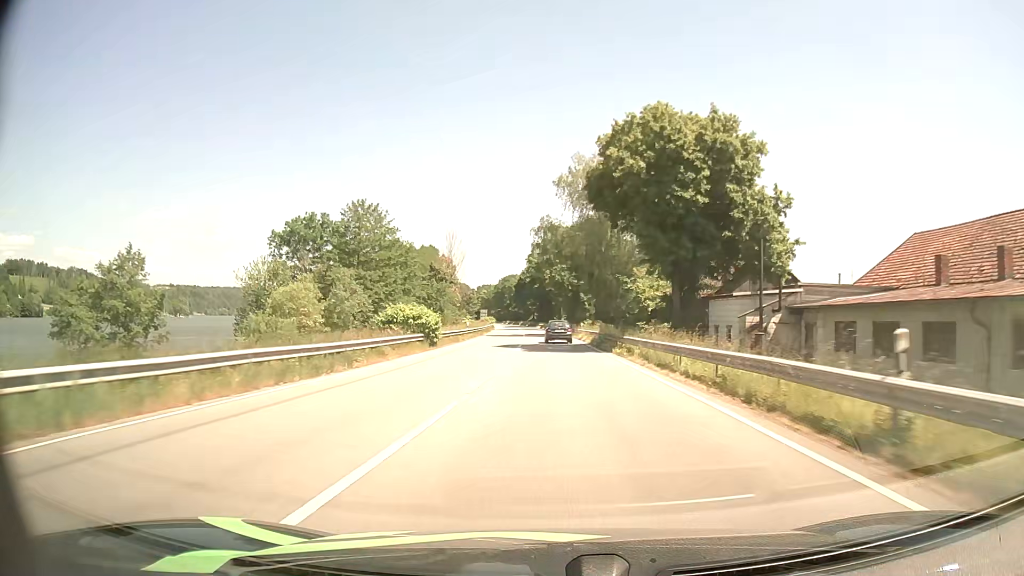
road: primary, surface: asphalt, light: Day
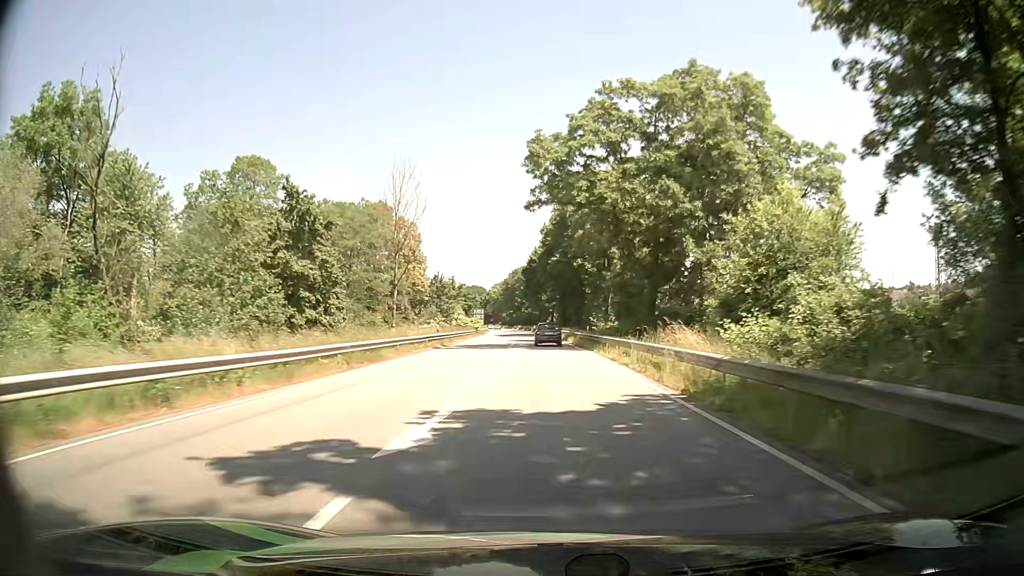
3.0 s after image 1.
(-0.8, +66.2) m; -2°
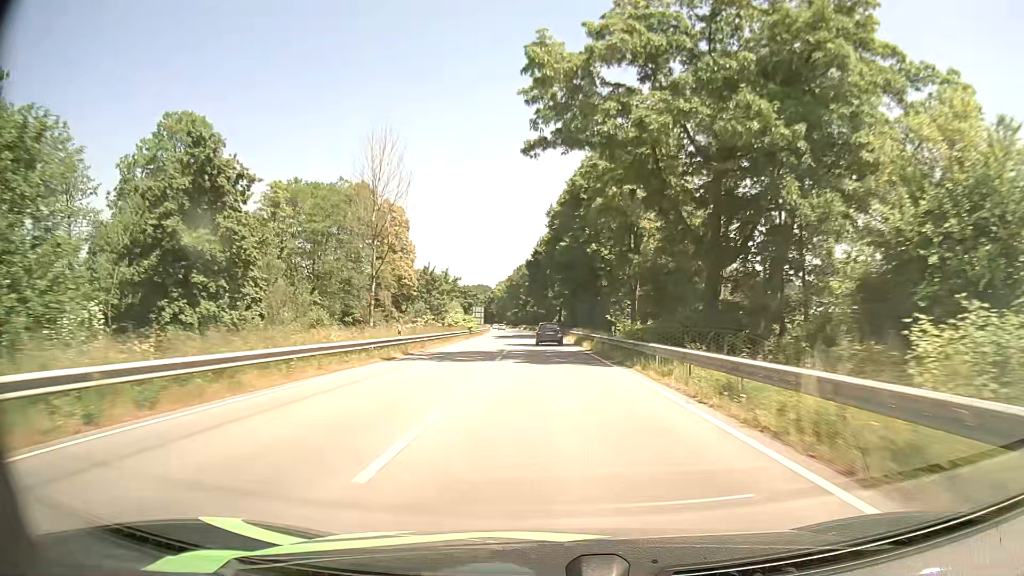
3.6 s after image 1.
(0.0, +13.4) m; 0°
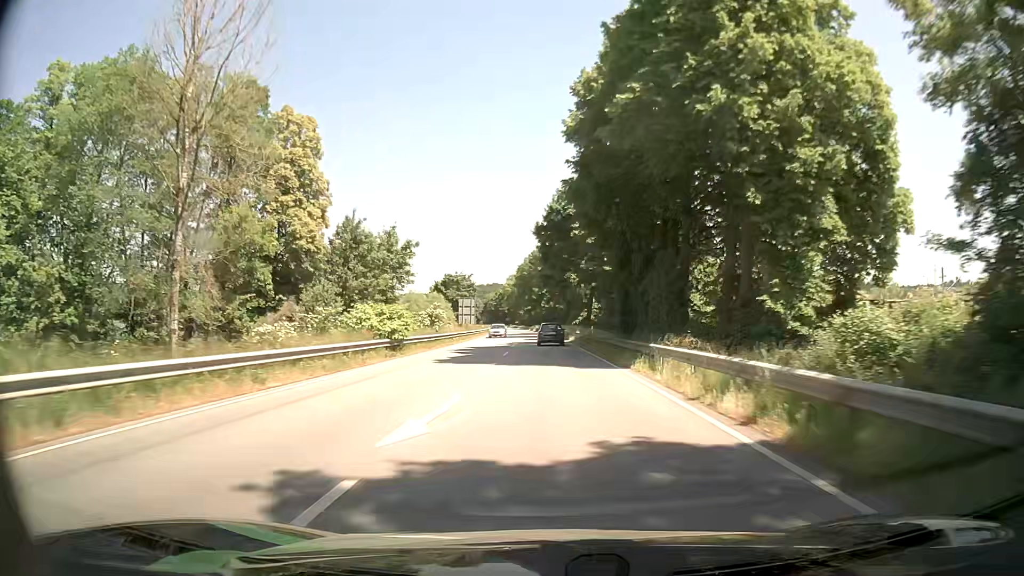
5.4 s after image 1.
(-0.5, +40.4) m; -1°
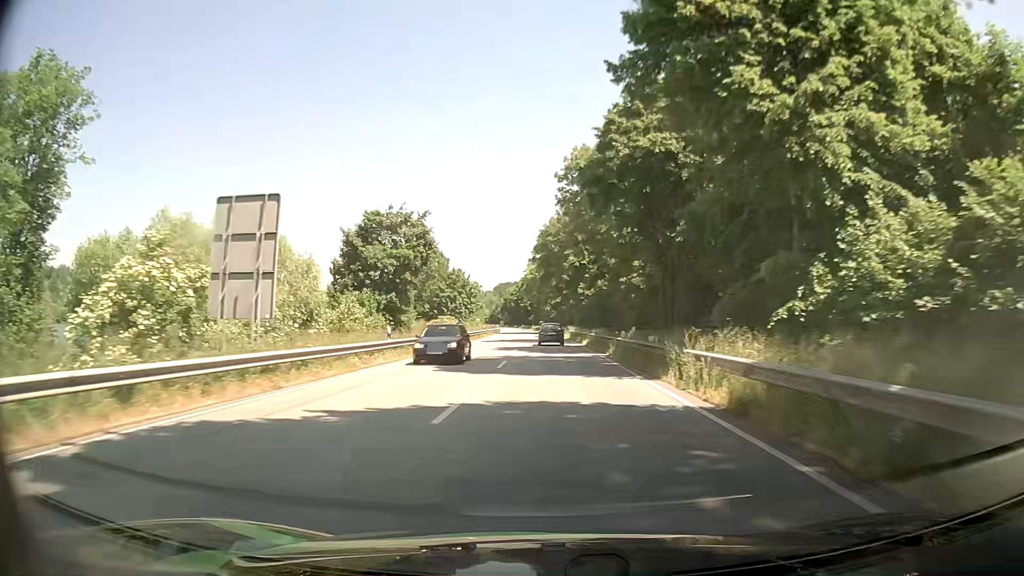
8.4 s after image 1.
(-1.6, +68.3) m; -2°
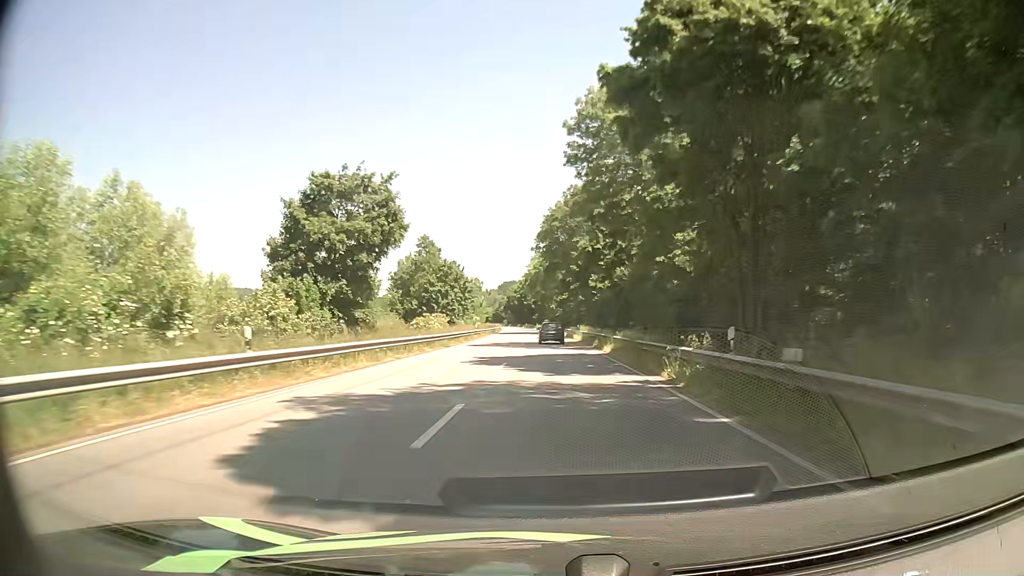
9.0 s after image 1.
(-0.1, +13.9) m; -1°
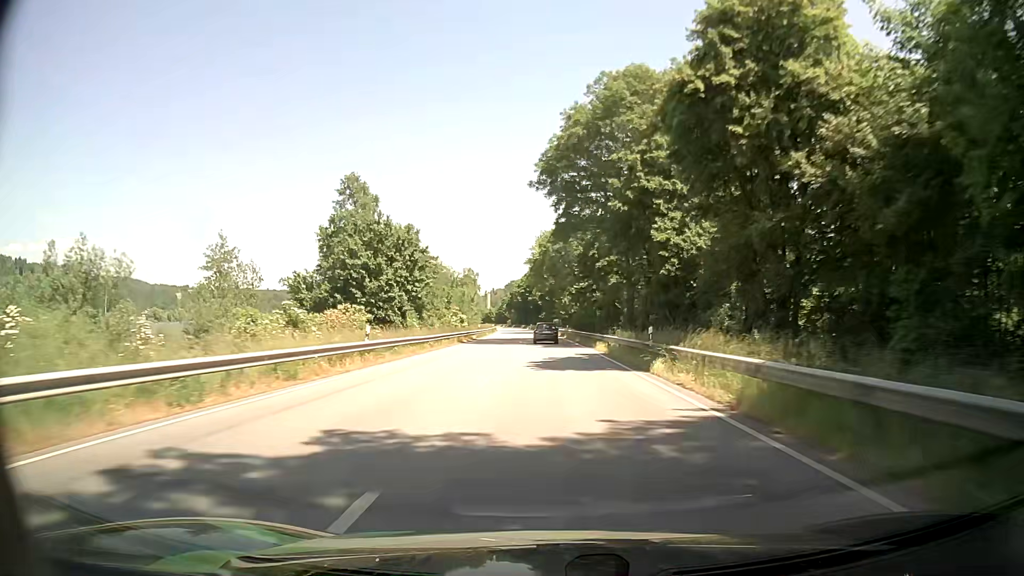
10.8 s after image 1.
(-0.2, +42.2) m; 0°
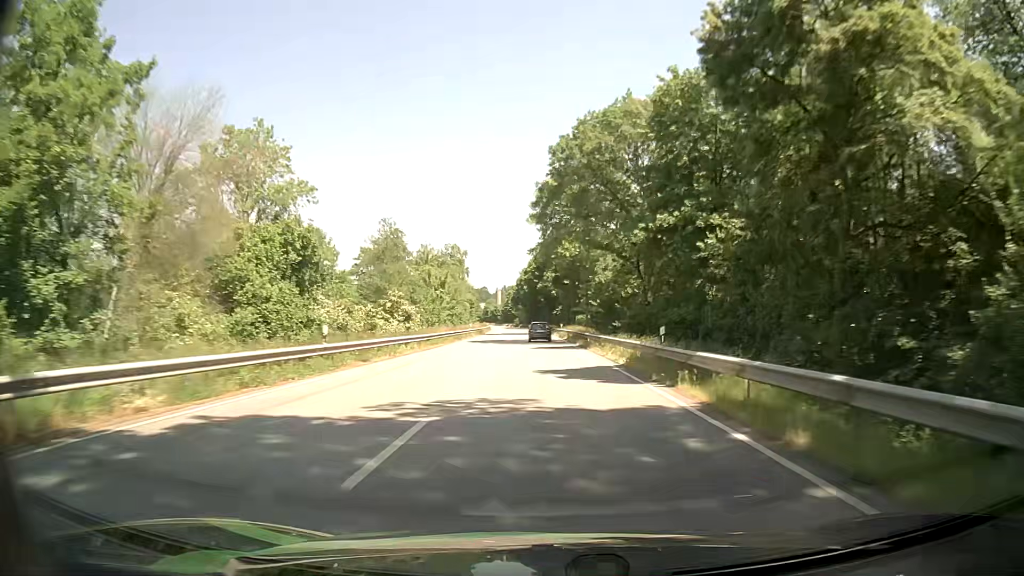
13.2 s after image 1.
(-0.9, +56.2) m; -1°
(0, +10) (0, +20) (0, +30) (0, +40) (-1, +50) (-1, +60) (-2, +70) (-2, +80) (-3, +90) (-3, +100) m
